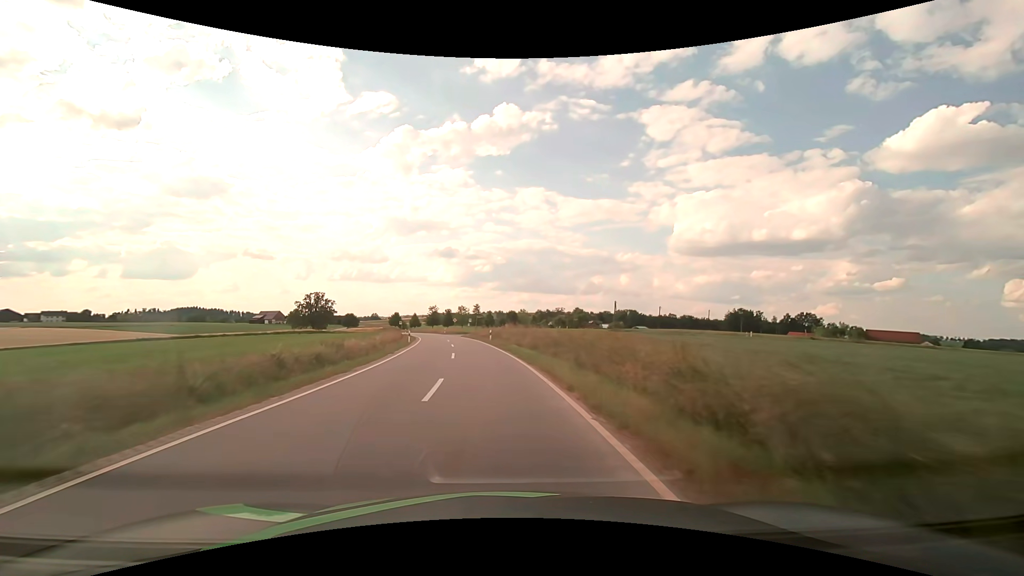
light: Day
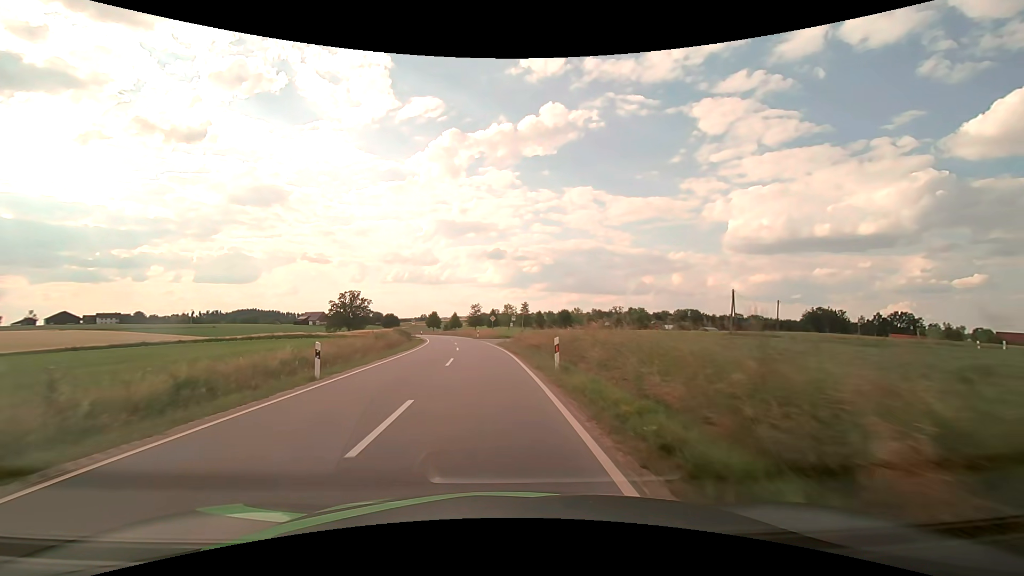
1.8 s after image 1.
(-1.3, +28.0) m; -6°
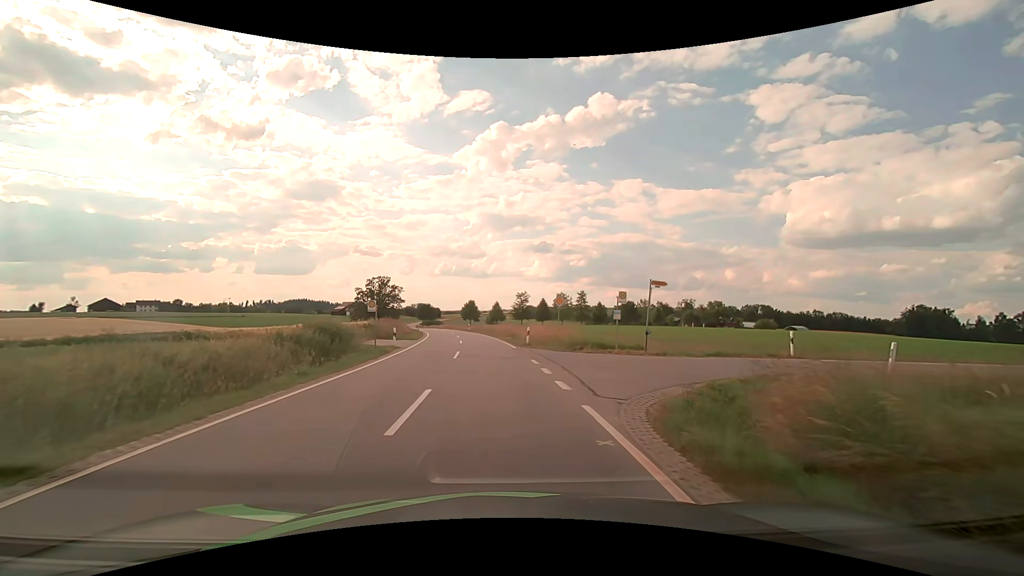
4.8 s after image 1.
(-2.1, +35.0) m; -6°
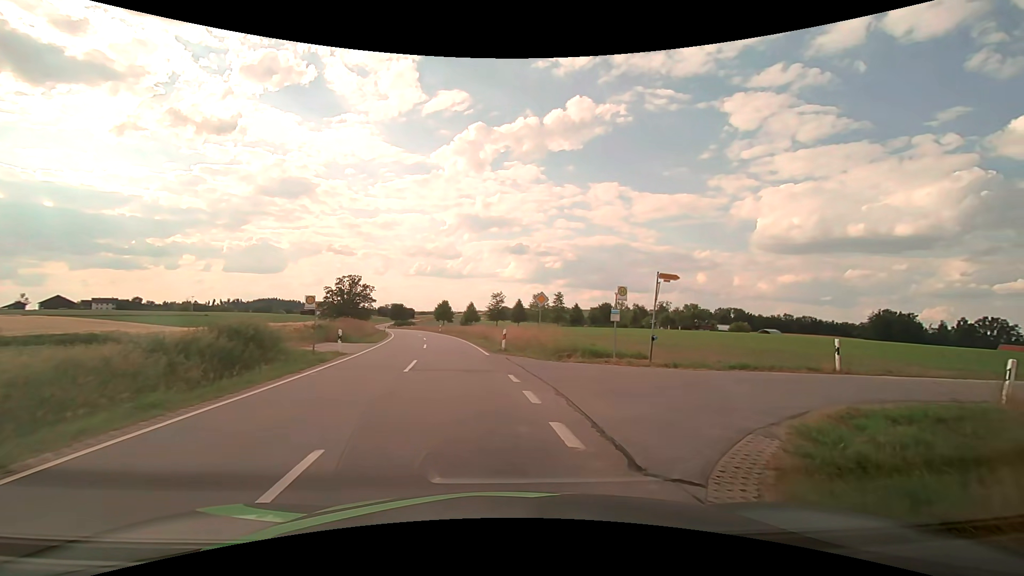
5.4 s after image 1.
(0.0, +4.3) m; +2°
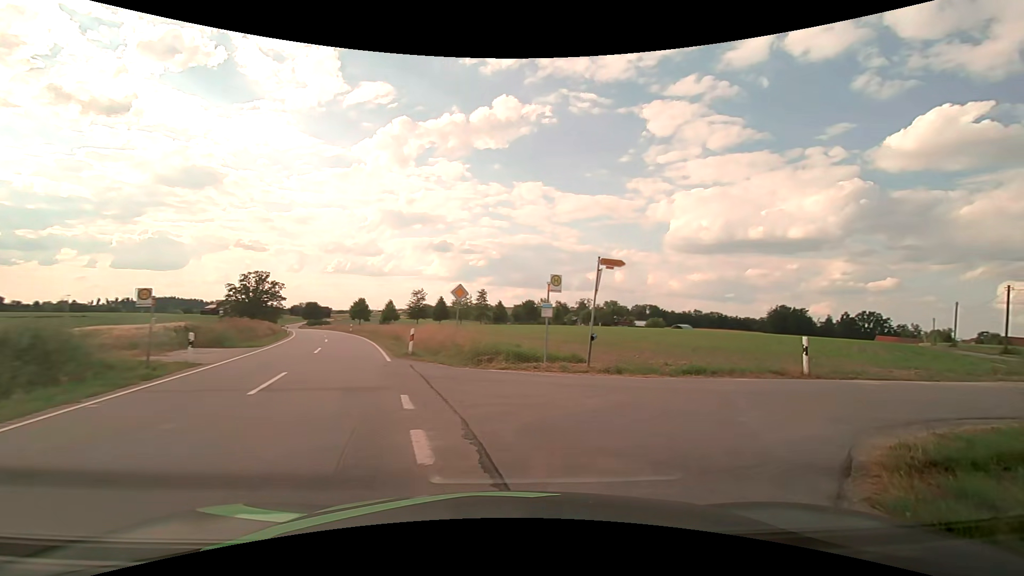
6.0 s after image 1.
(+0.2, +3.5) m; +9°
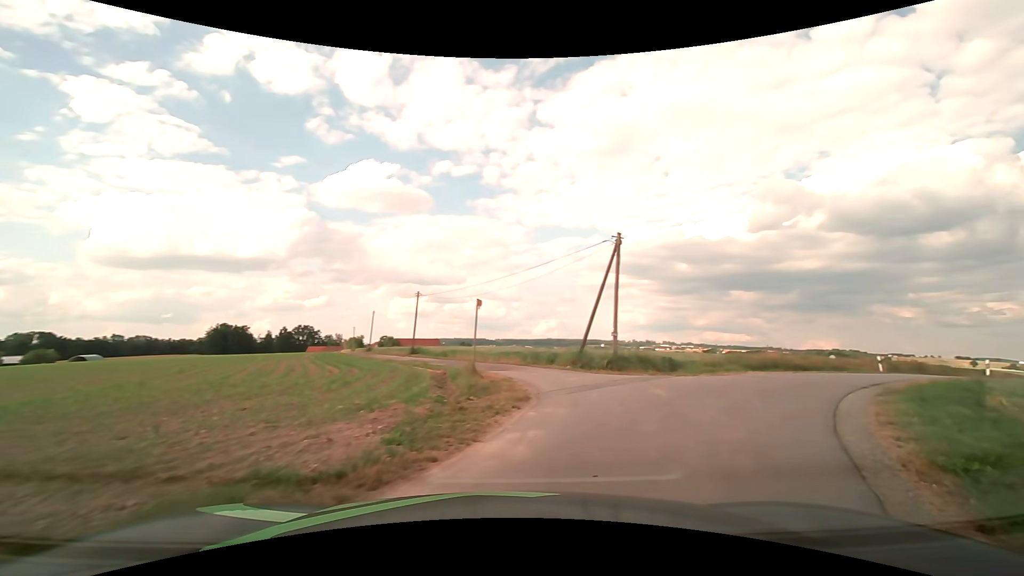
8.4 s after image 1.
(+5.6, +10.6) m; +58°
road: unclassified
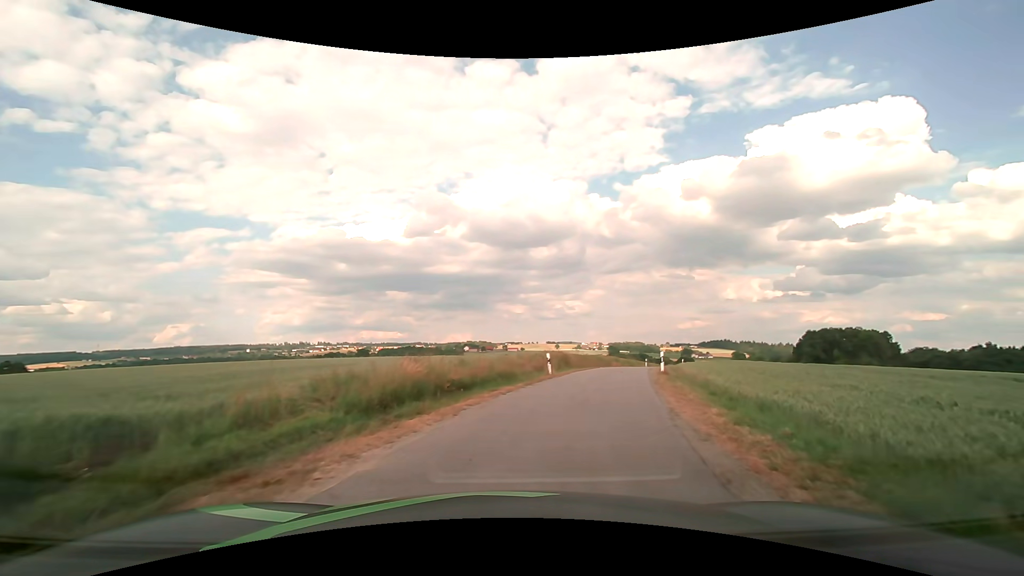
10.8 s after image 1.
(+6.6, +14.5) m; +37°
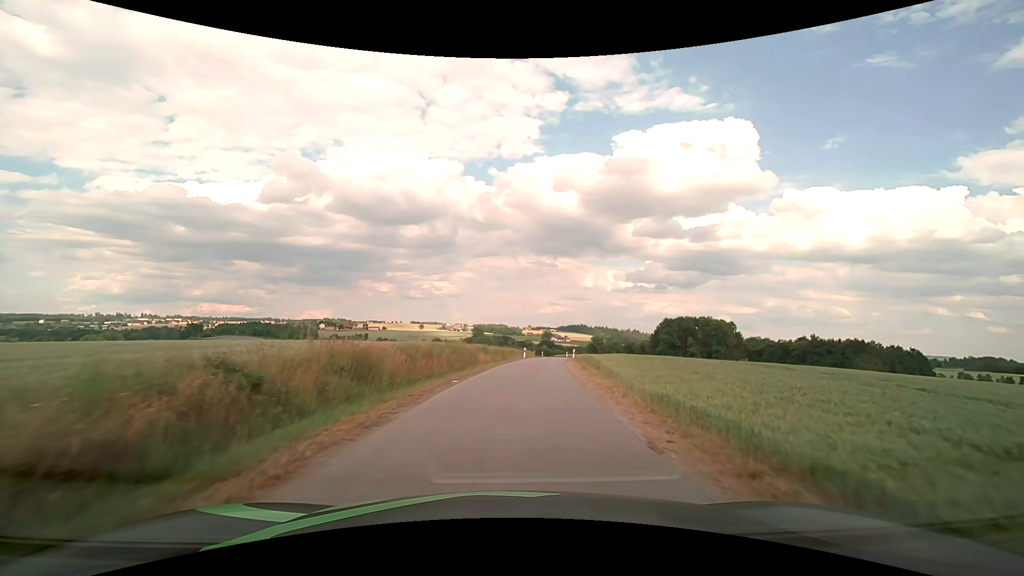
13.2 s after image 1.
(+4.4, +23.0) m; +16°
(0, +10) (+1, +20) (+2, +30) (+3, +40) (+4, +50) (+6, +60) (+7, +70) (+9, +79) (+10, +89) (+10, +99) m
